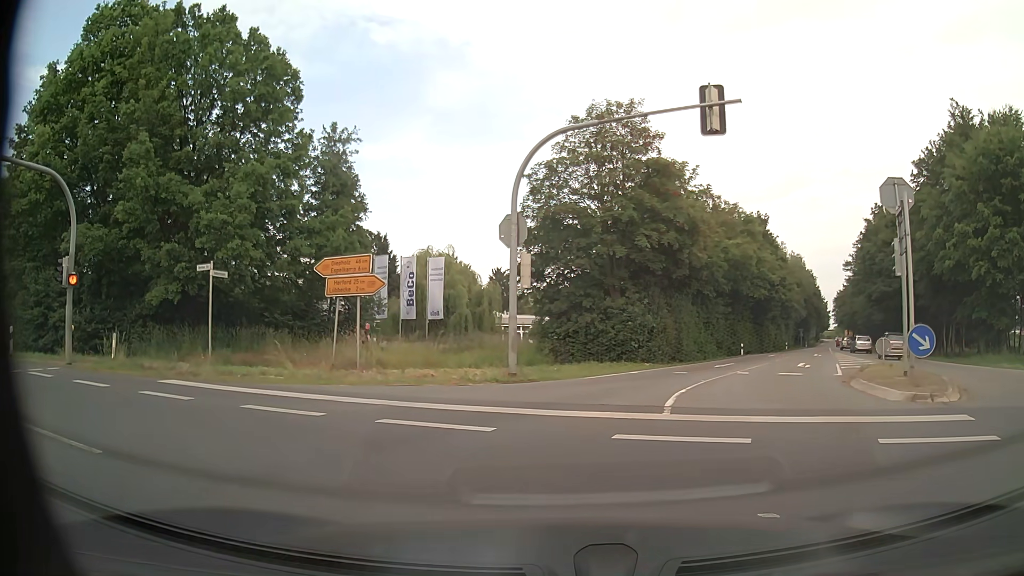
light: Day
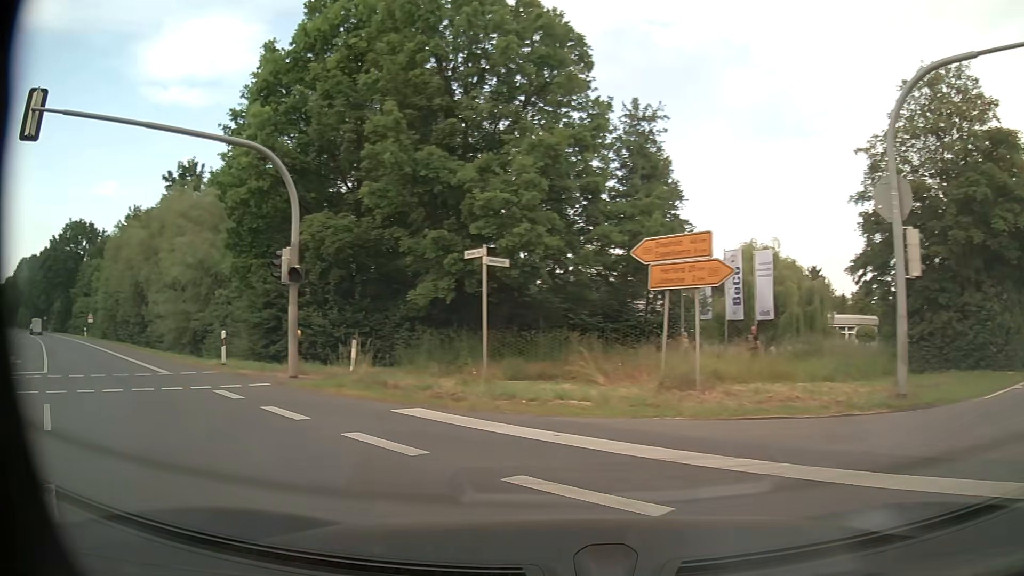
(-1.1, +5.1) m; -27°
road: primary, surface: asphalt
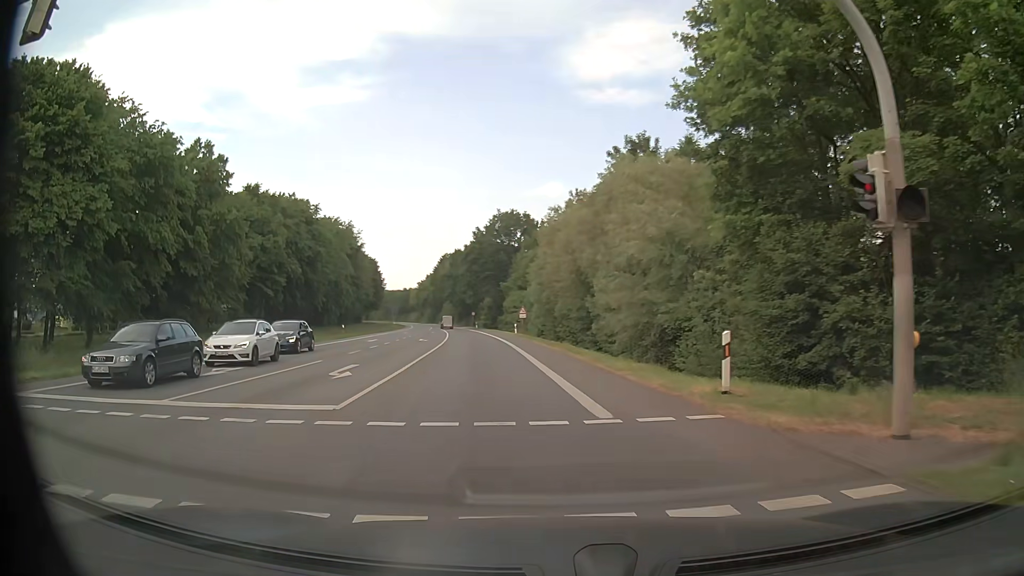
(-4.3, +9.3) m; -40°
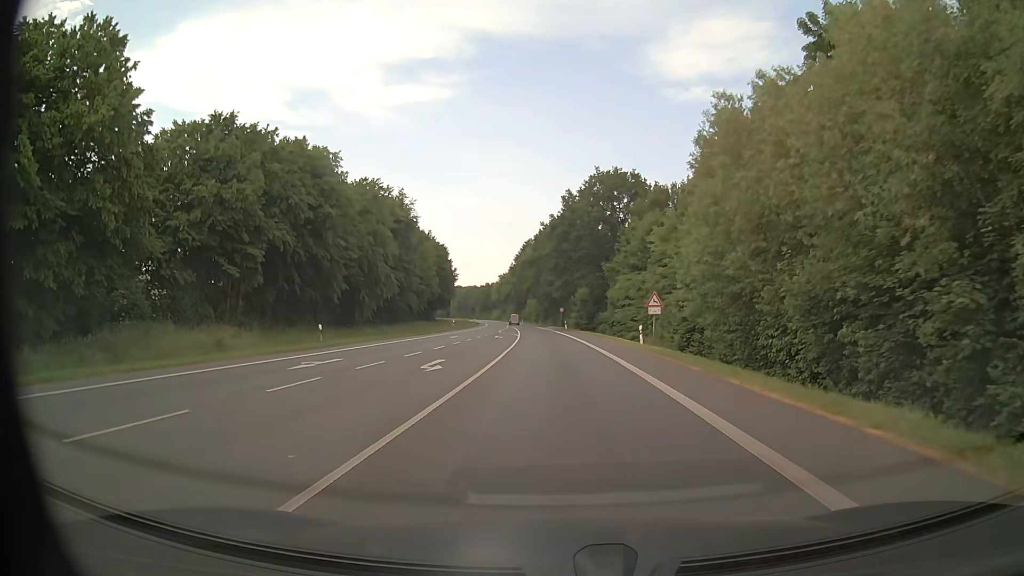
(-3.3, +29.6) m; -7°
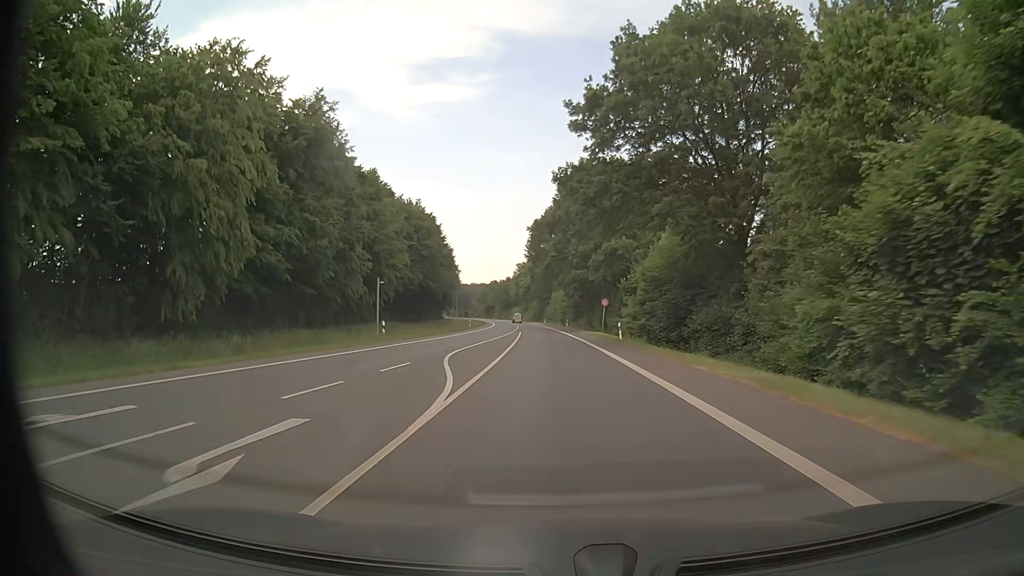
(-0.7, +44.6) m; -3°
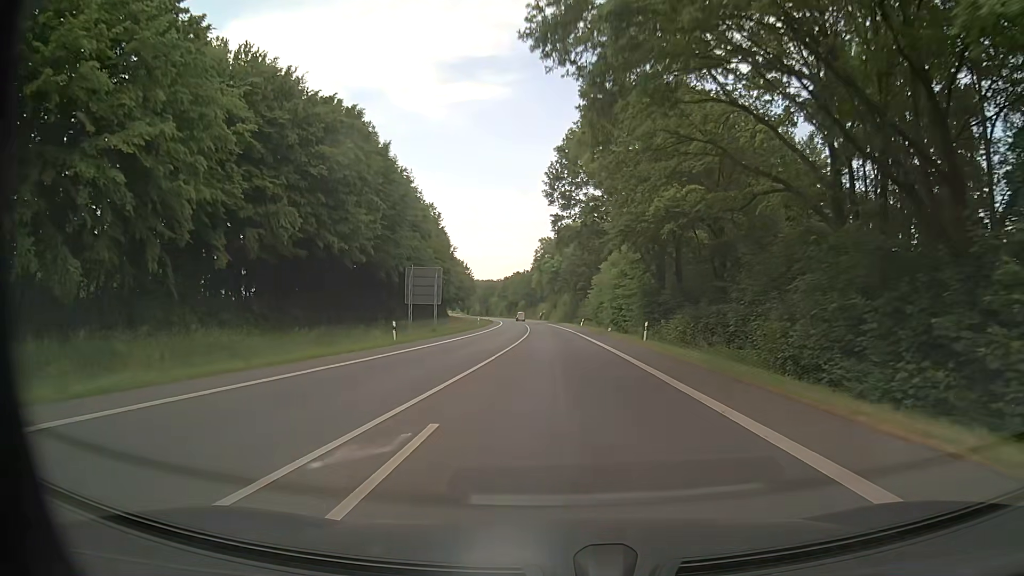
(-1.4, +55.4) m; -3°
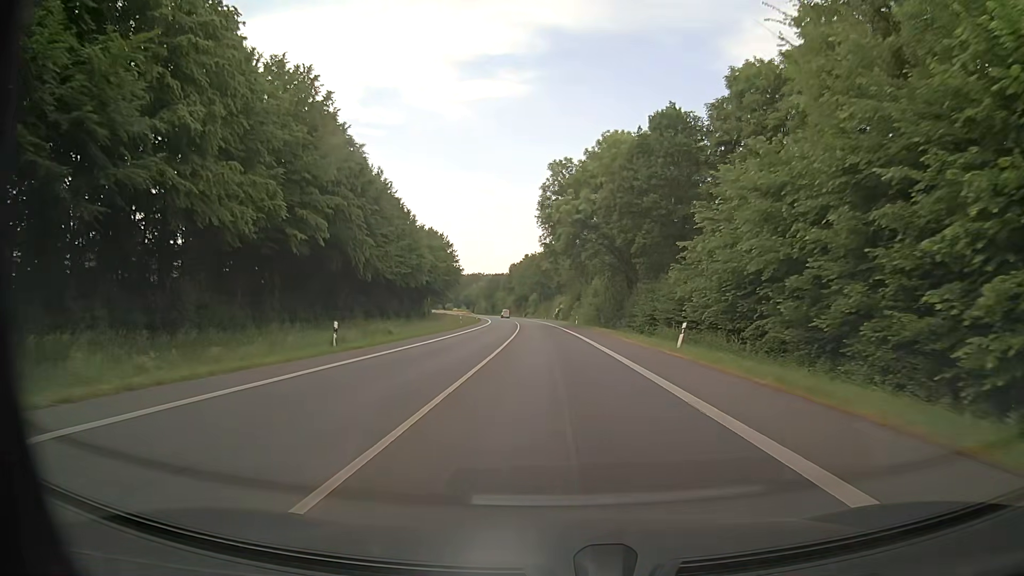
(-0.6, +59.5) m; -2°
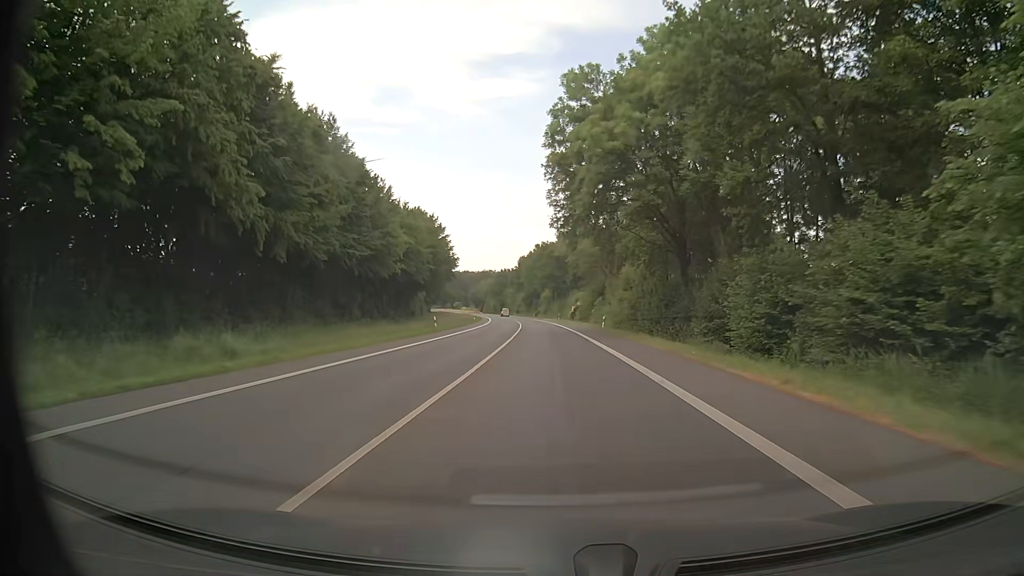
(-0.1, +23.5) m; -1°
(0, +10) (0, +20) (-1, +30) (-1, +40) (-1, +50) (-2, +60) (-2, +70) (-3, +80) (-4, +90) (-5, +100) m
